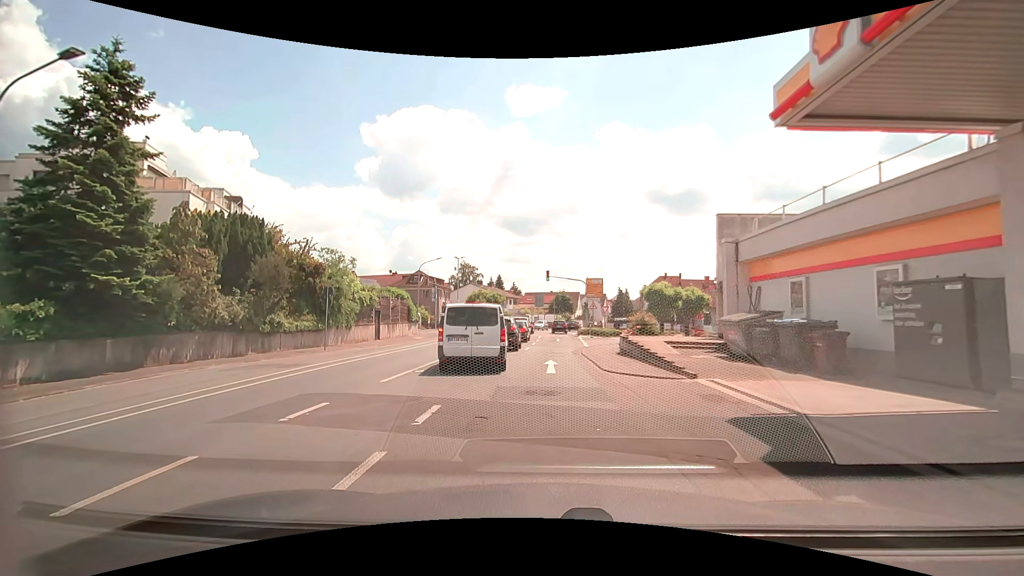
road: tertiary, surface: asphalt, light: Day
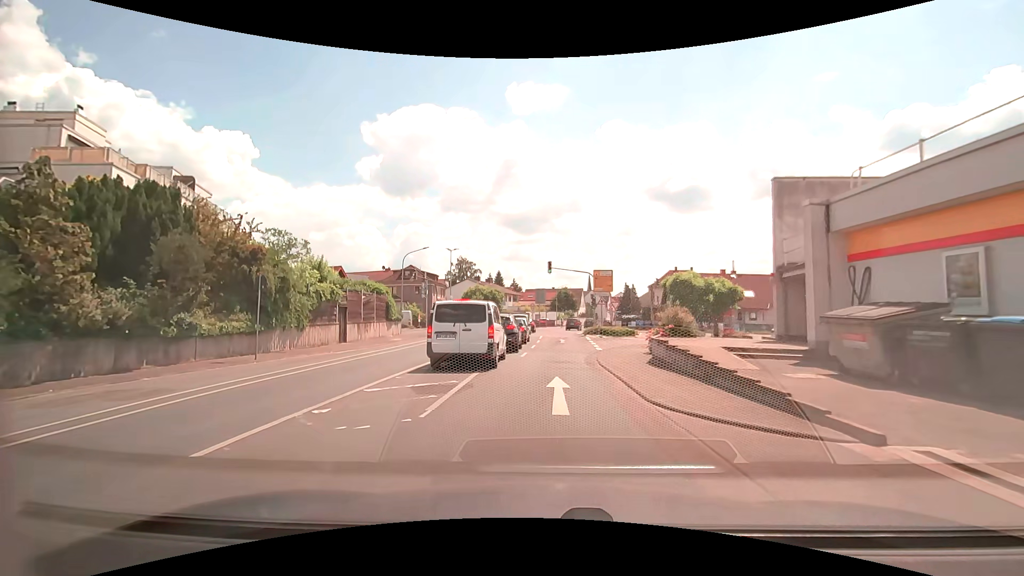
(0.0, +6.6) m; +2°
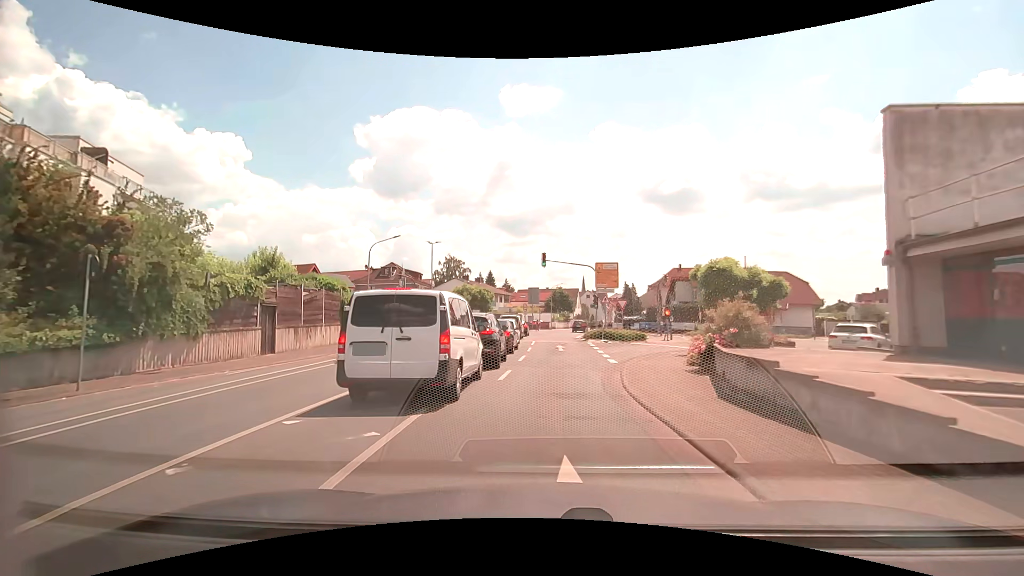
(-0.1, +7.3) m; -1°
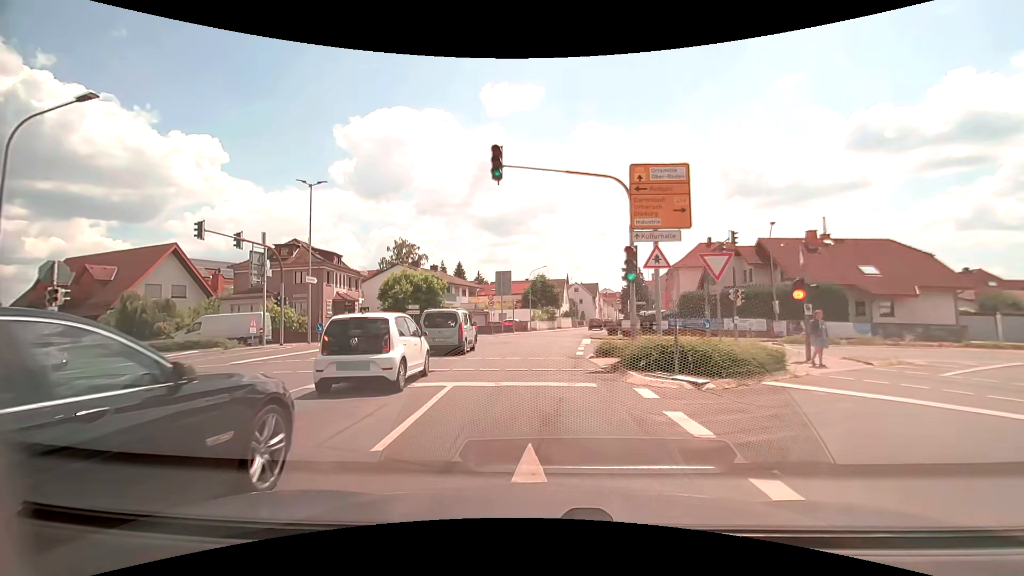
(+1.0, +24.3) m; +3°
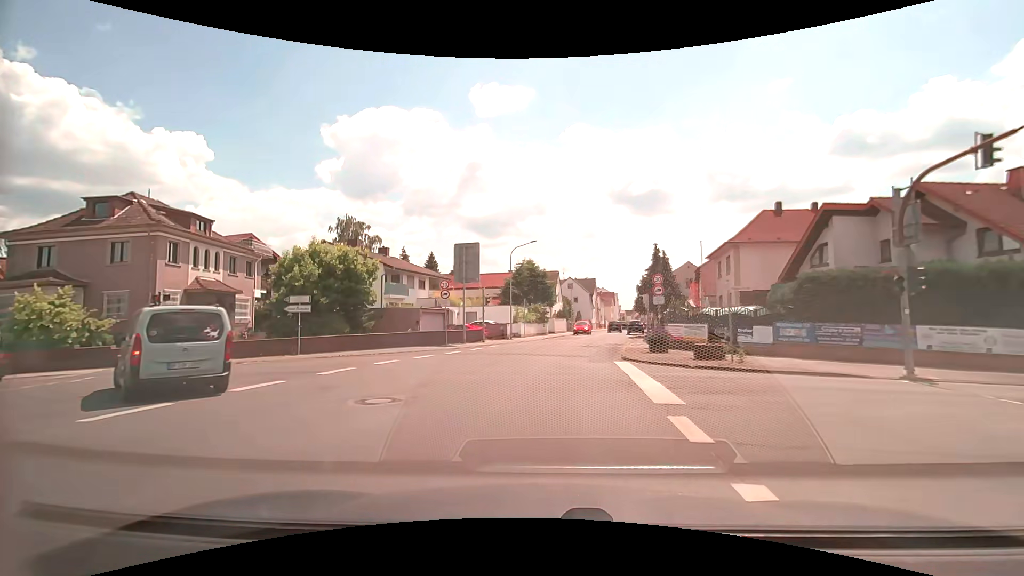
(-0.3, +19.6) m; +1°
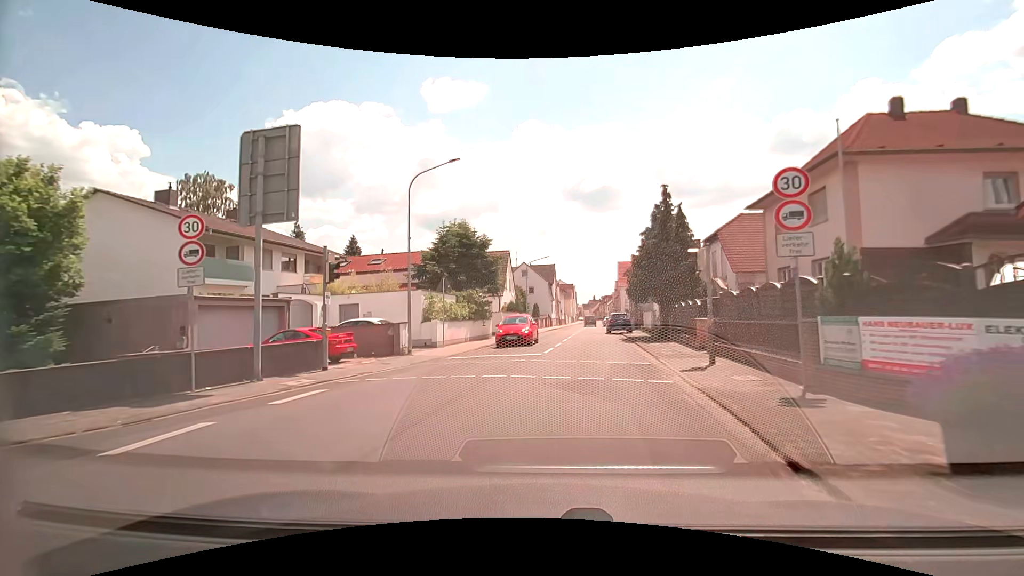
(+0.7, +18.9) m; +5°
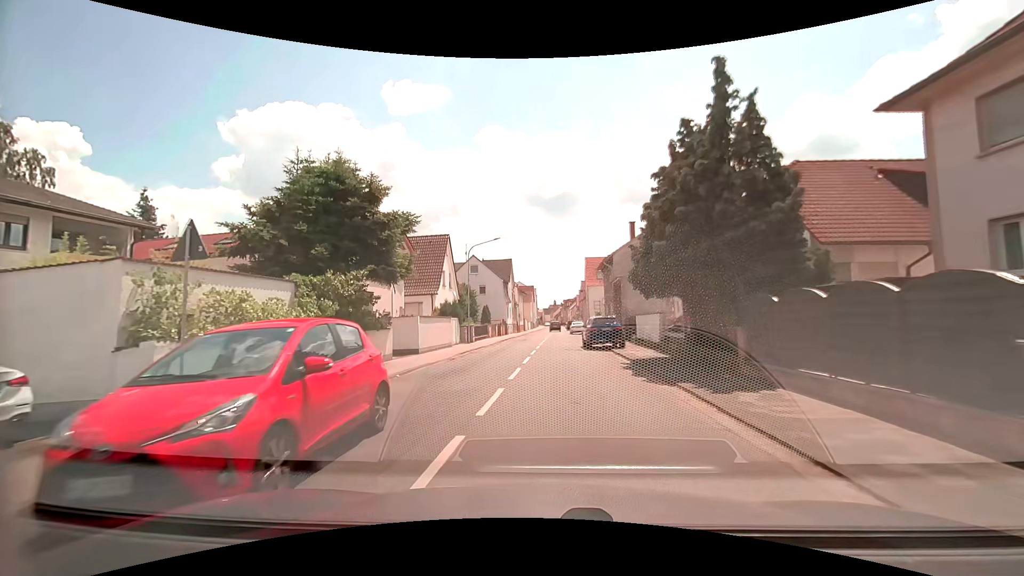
(+0.6, +14.7) m; +4°
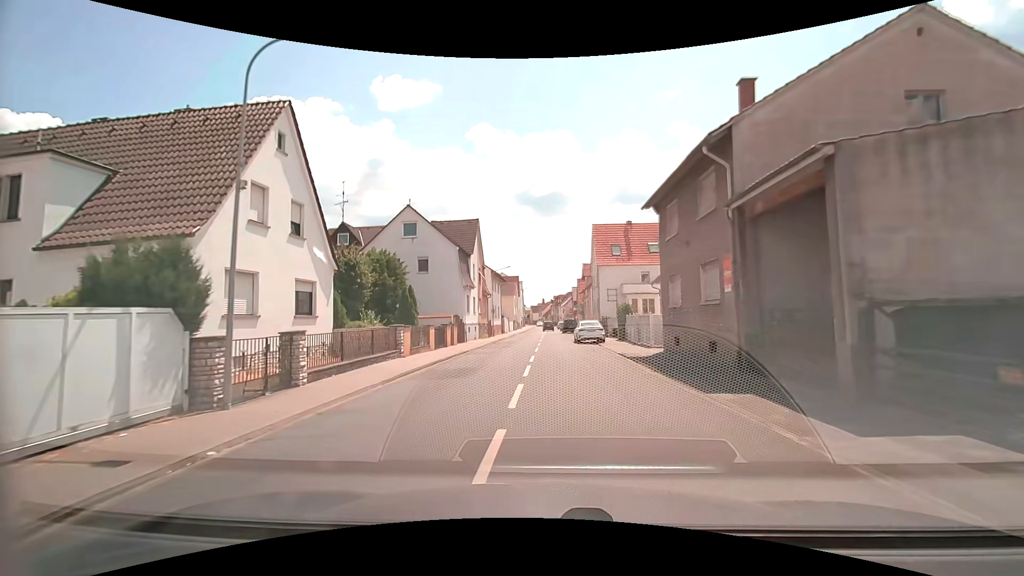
(+0.1, +26.8) m; +1°
(0, +10) (0, +20) (0, +30) (0, +40) (+1, +50) (+1, +60) (+1, +70) (+1, +80) (+1, +90) (+1, +100) m
